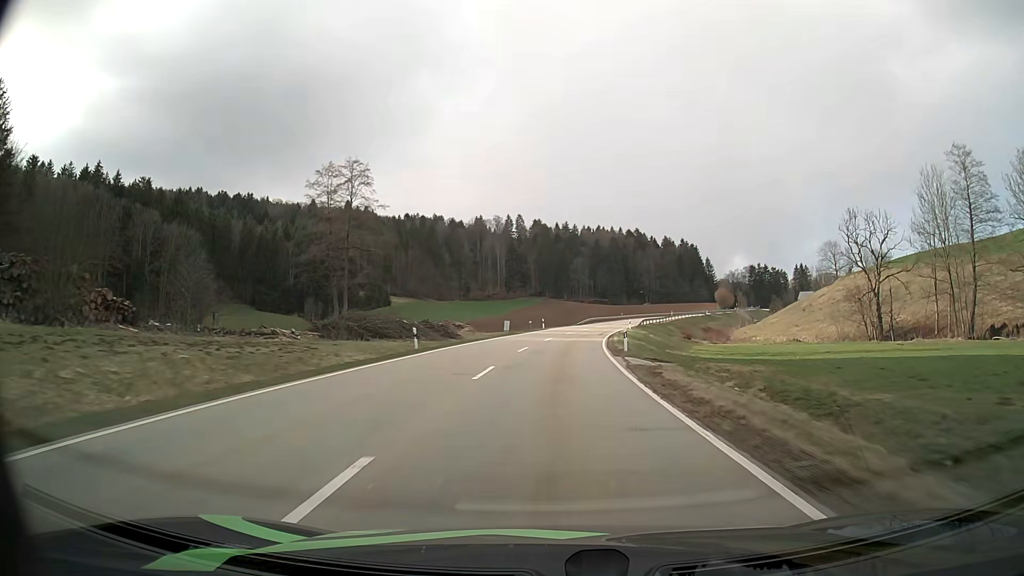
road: secondary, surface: asphalt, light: Day
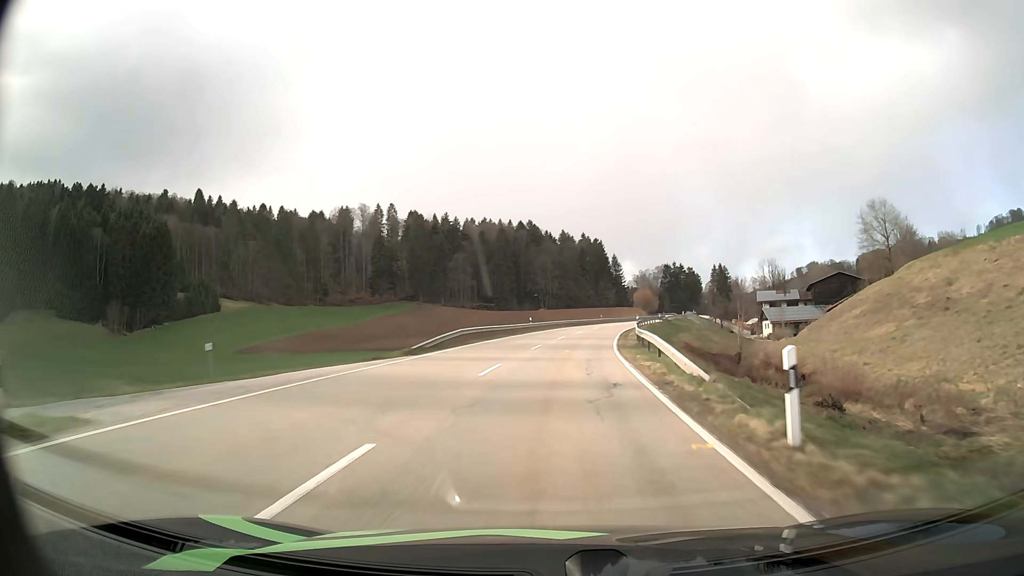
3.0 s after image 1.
(+4.9, +64.0) m; +10°
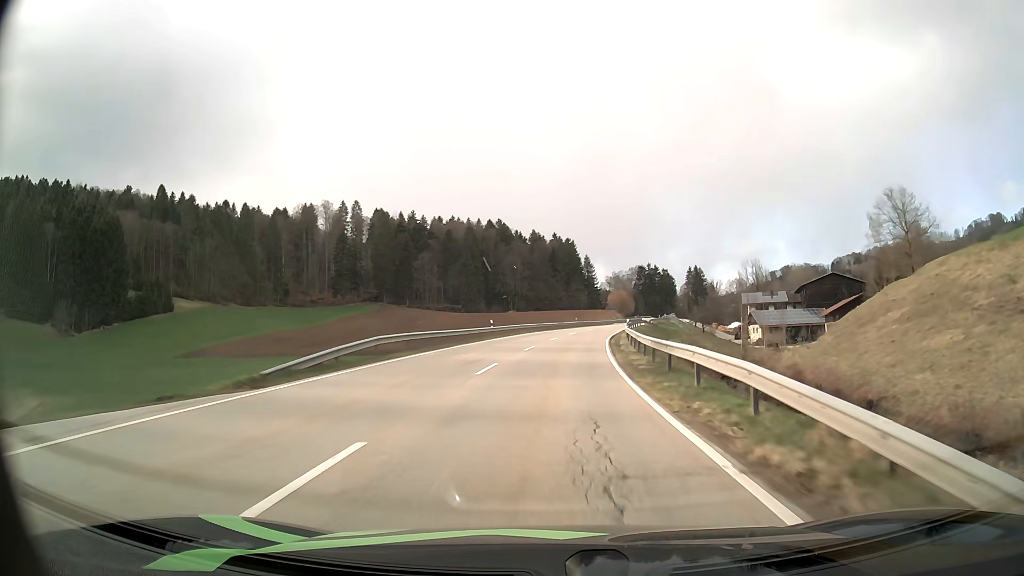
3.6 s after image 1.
(+0.3, +12.6) m; +3°
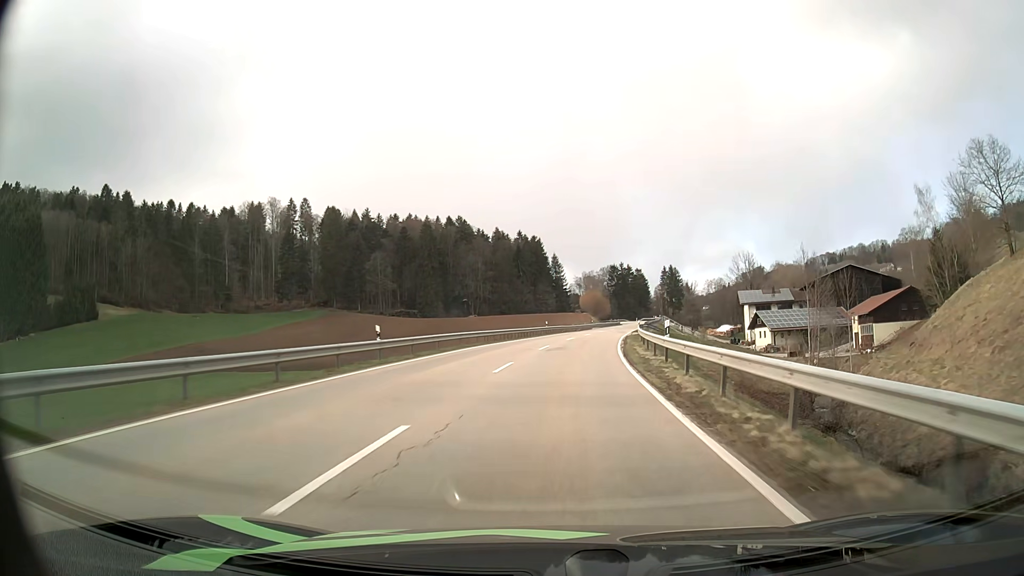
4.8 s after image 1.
(+0.7, +24.9) m; +3°
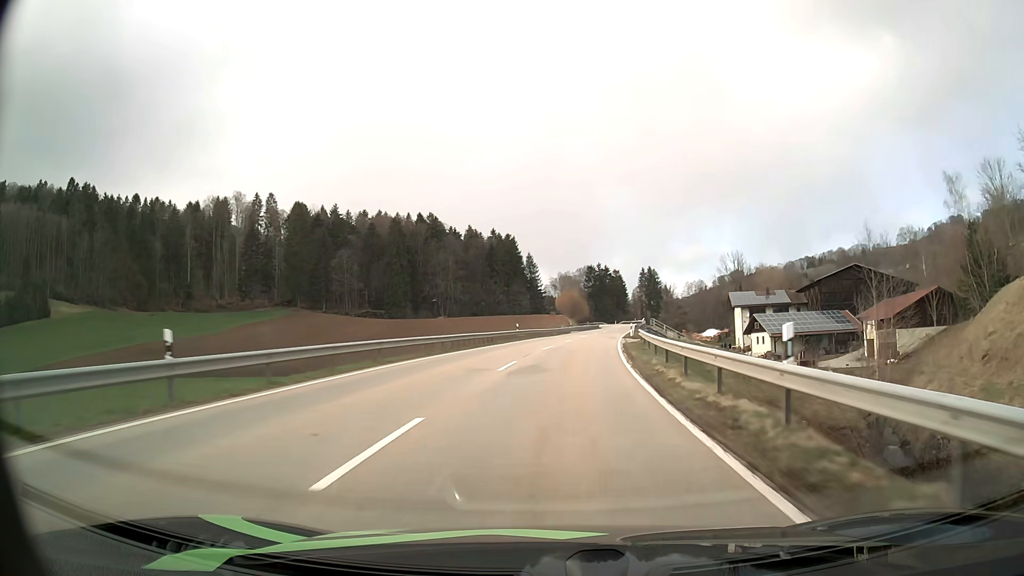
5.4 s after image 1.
(+0.2, +12.3) m; +2°
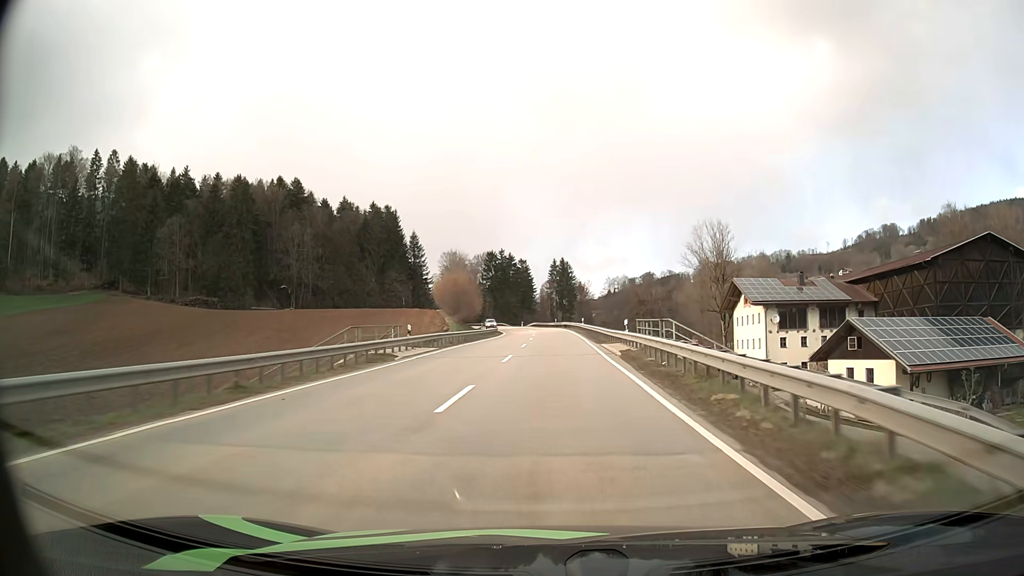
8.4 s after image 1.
(+4.9, +60.1) m; +9°
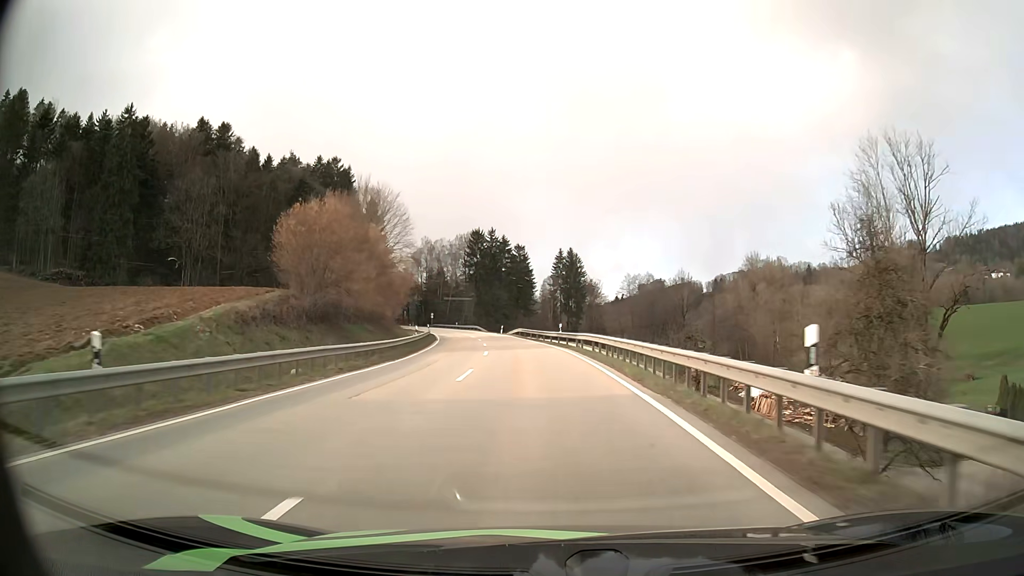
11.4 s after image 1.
(+0.7, +58.9) m; 0°
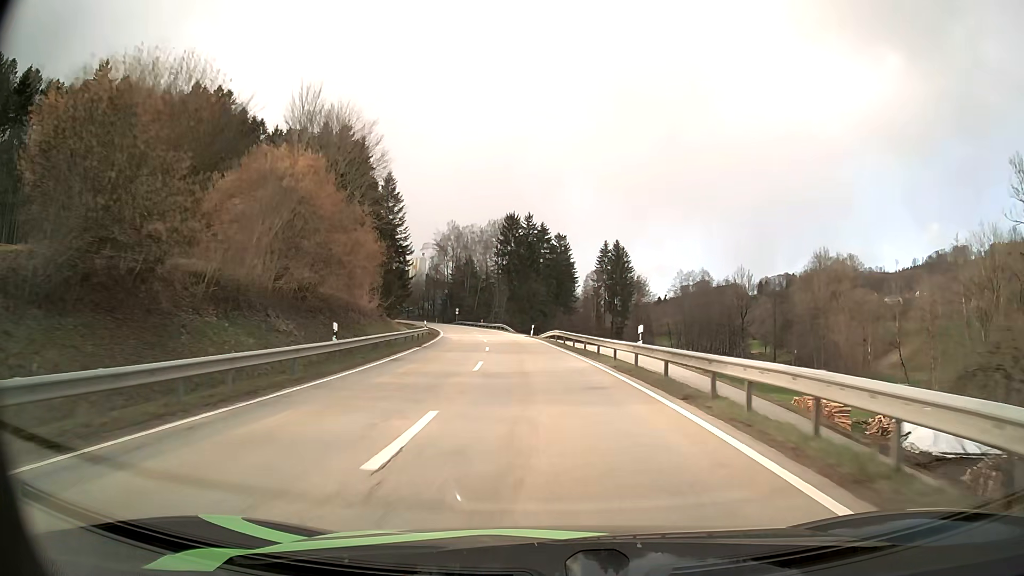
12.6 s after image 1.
(-0.6, +23.2) m; -3°
(0, +10) (0, +20) (-1, +30) (-2, +40) (-3, +50) (-4, +60) (-6, +70) (-8, +80) (-9, +89) (-11, +99) m
